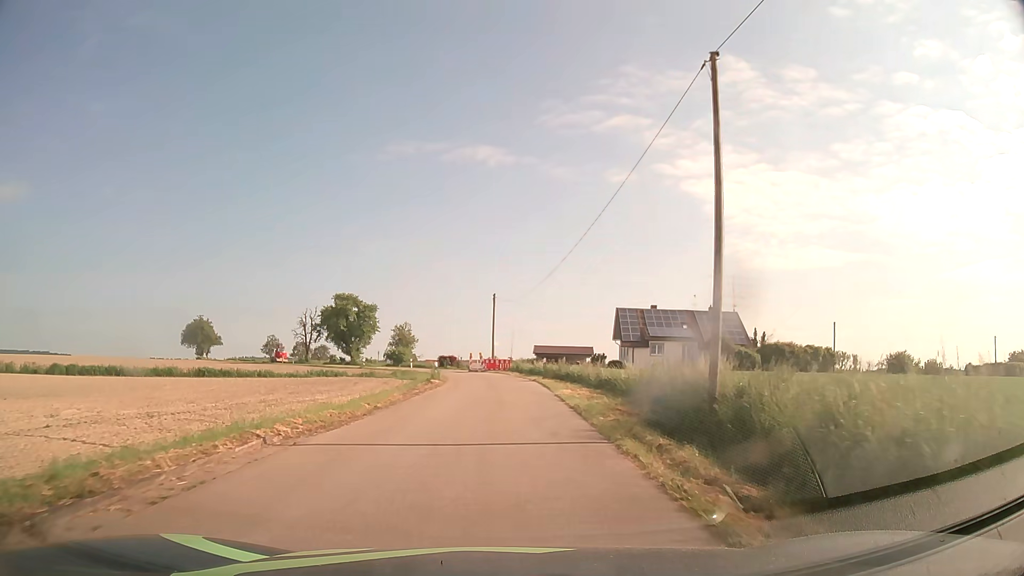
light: Day
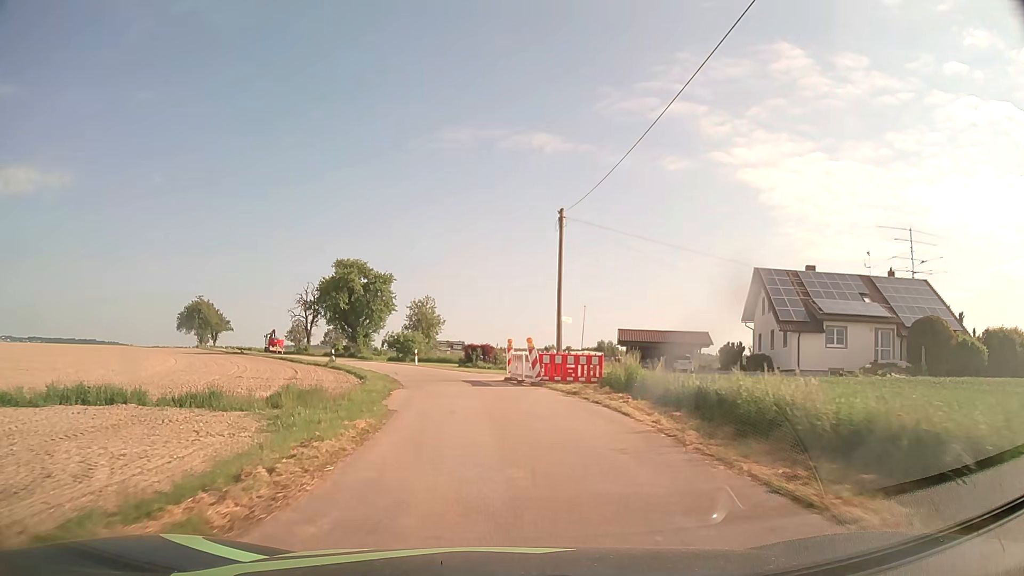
(-0.8, +33.1) m; -5°
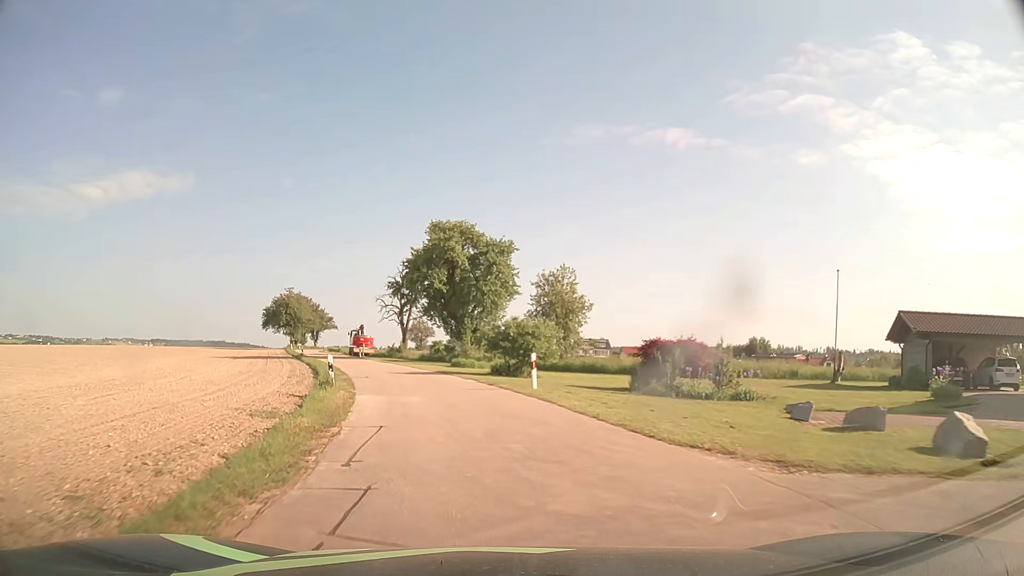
(-2.6, +27.2) m; -12°
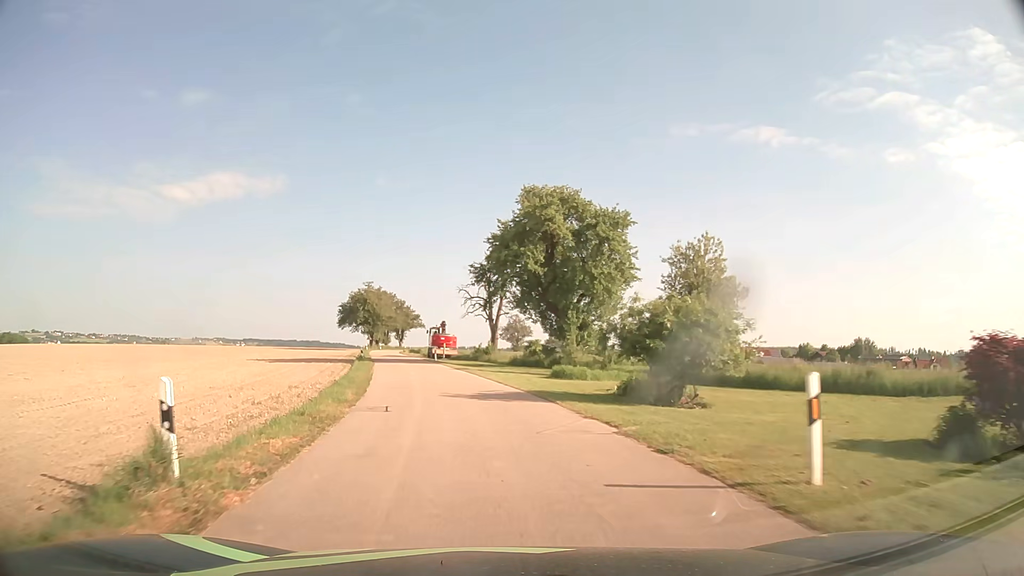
(-1.0, +13.8) m; -8°
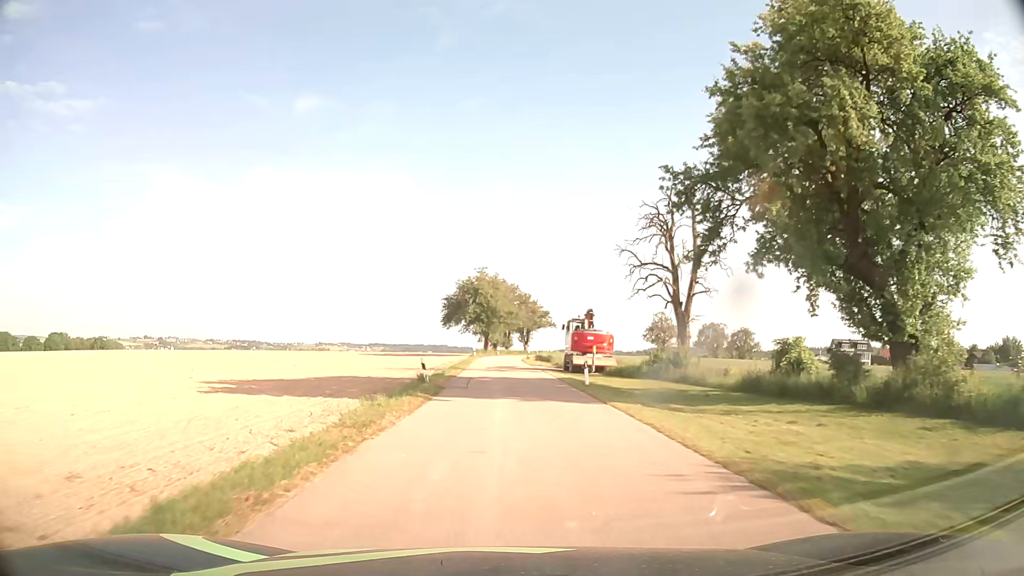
(-3.4, +28.7) m; -11°
